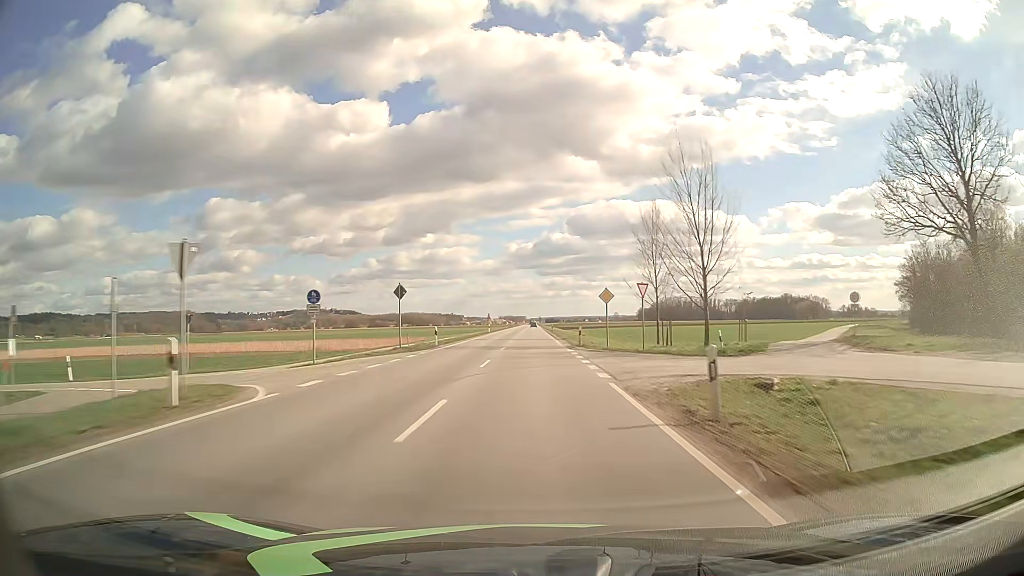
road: primary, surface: asphalt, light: Day
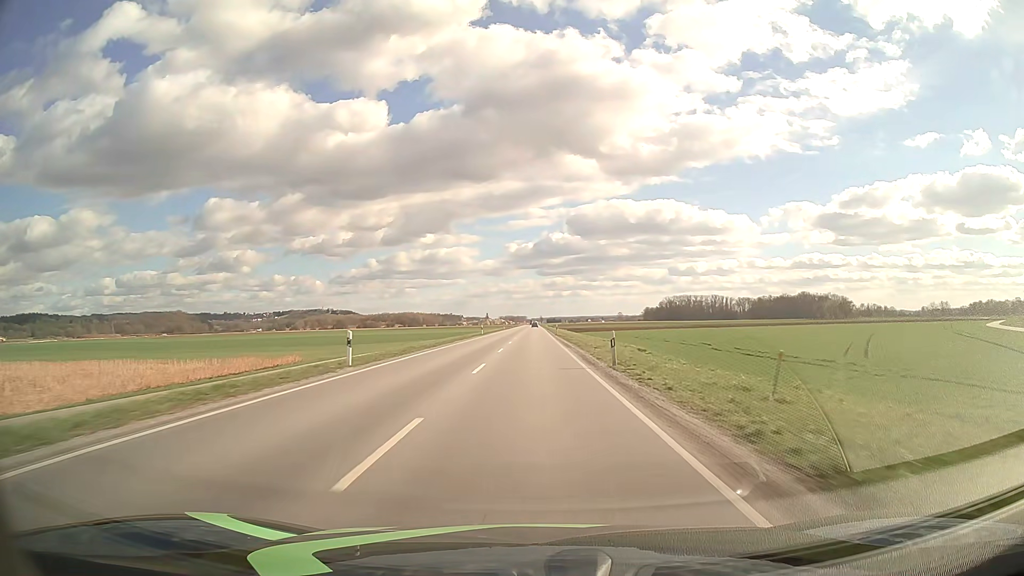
(0.0, +62.7) m; 0°
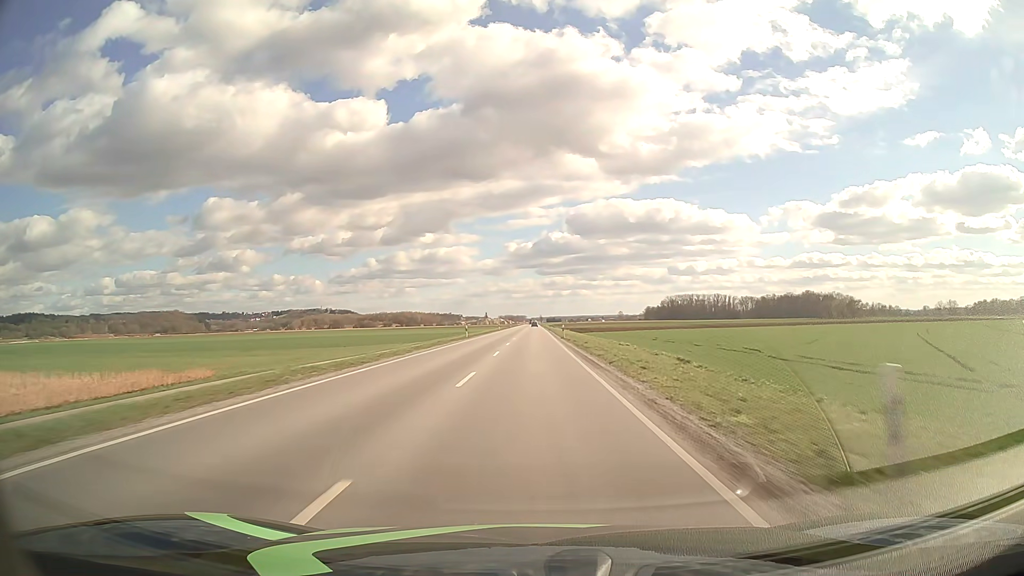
(0.0, +15.7) m; 0°
(0, +10) (0, +20) (0, +30) (0, +40) (0, +50) (0, +60) (0, +70) (0, +80) (0, +90) (0, +100) m
